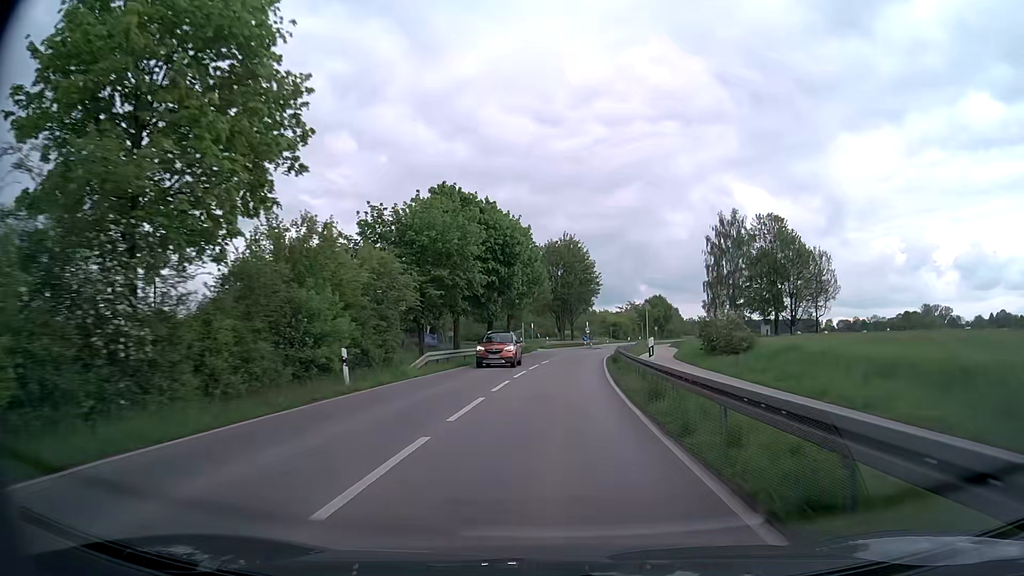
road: secondary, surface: asphalt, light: Day
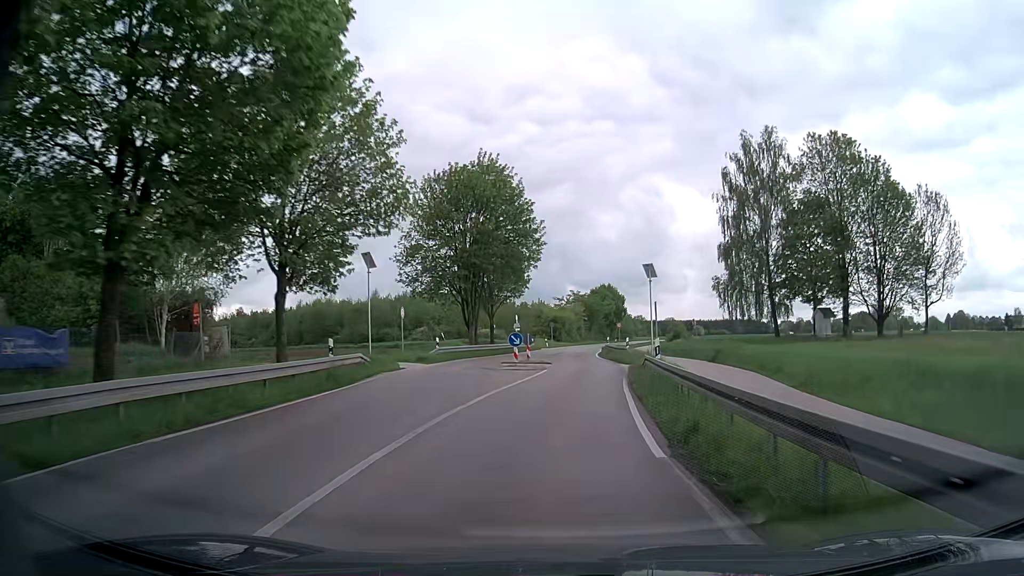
(+2.0, +40.1) m; +7°
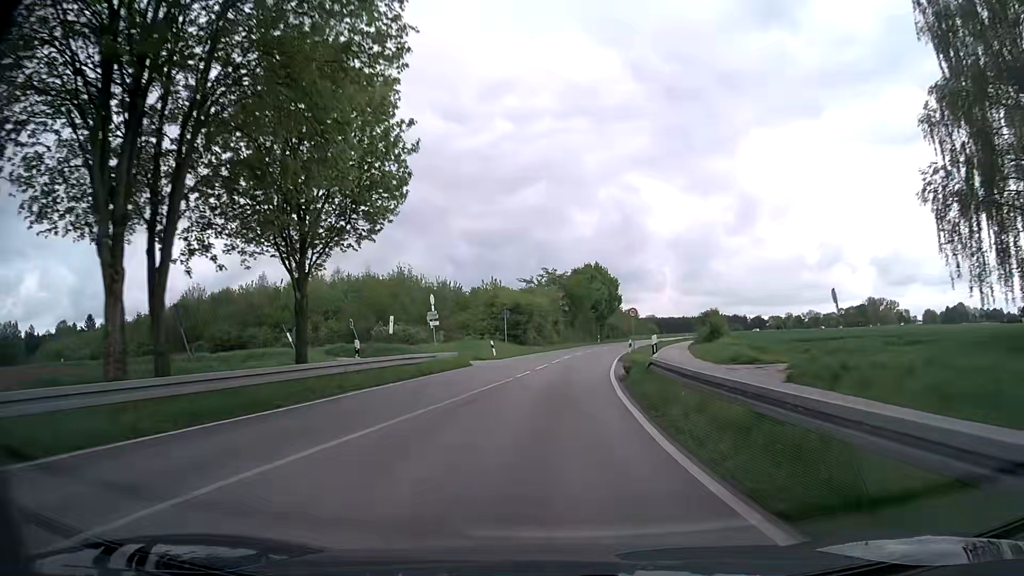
(+1.6, +38.8) m; +2°
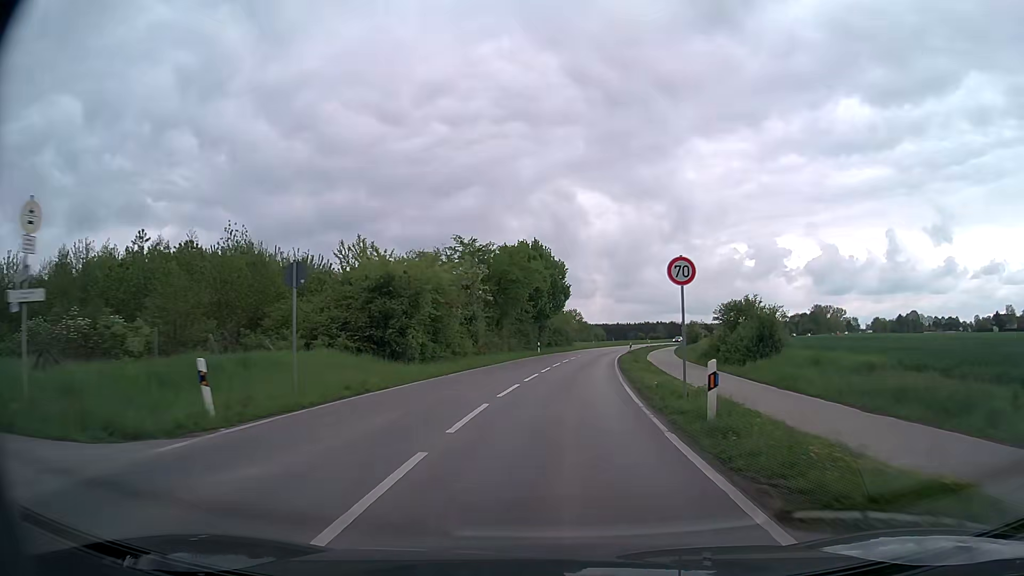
(+1.1, +29.7) m; +6°
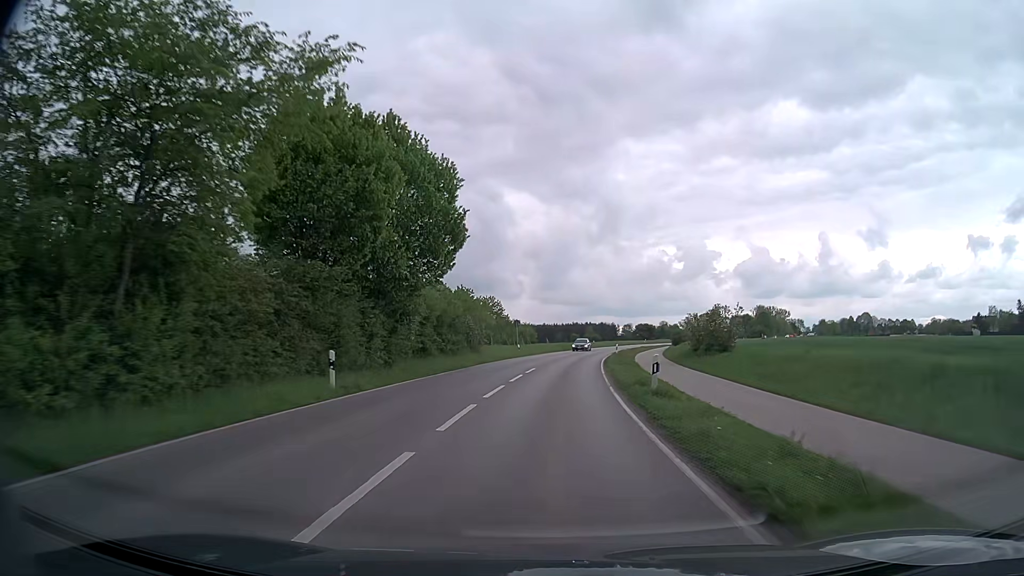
(+2.7, +41.9) m; +6°
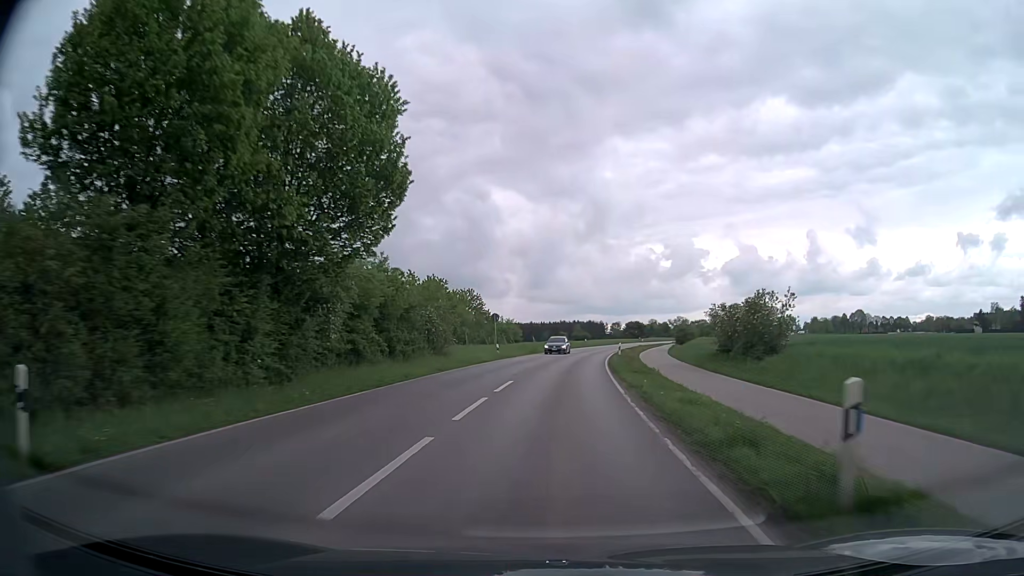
(+0.1, +11.0) m; +1°
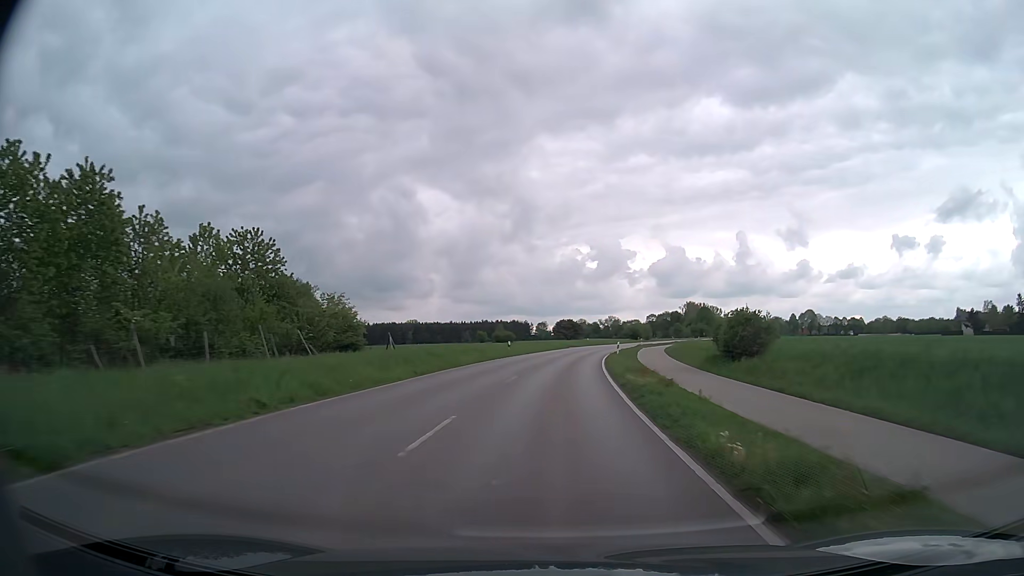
(+2.2, +45.2) m; +6°
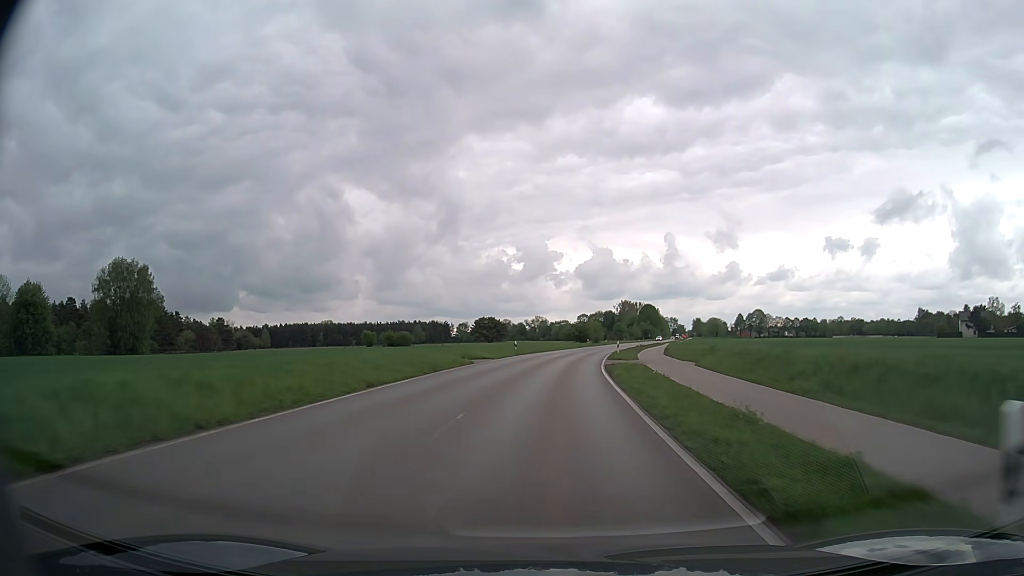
(+2.5, +46.6) m; +6°
(0, +10) (0, +20) (+1, +30) (+2, +40) (+3, +50) (+4, +60) (+6, +70) (+7, +80) (+9, +89) (+11, +99) m
